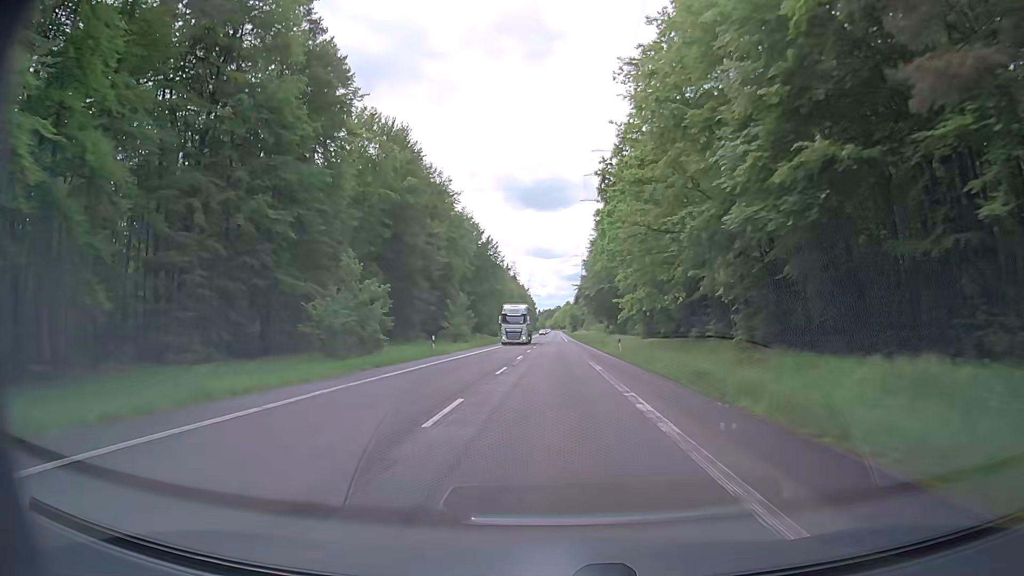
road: secondary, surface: asphalt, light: Day
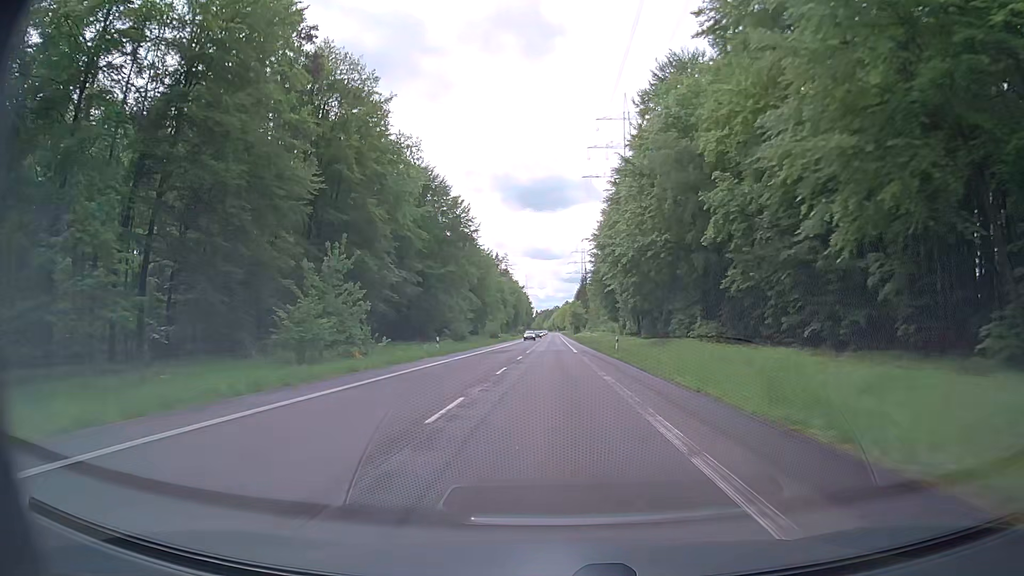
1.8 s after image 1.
(-0.4, +47.5) m; -1°
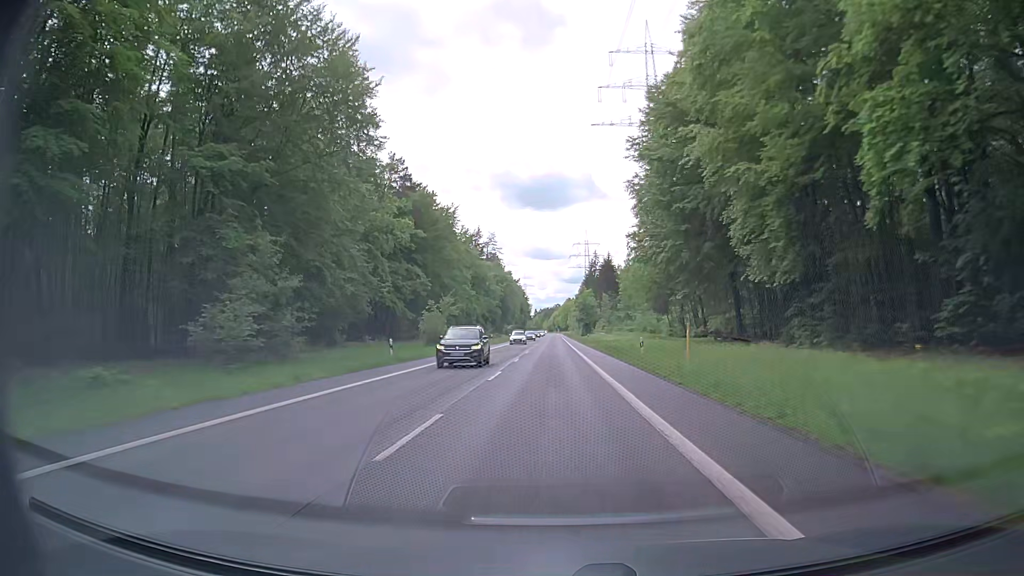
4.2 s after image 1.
(+0.1, +63.2) m; 0°
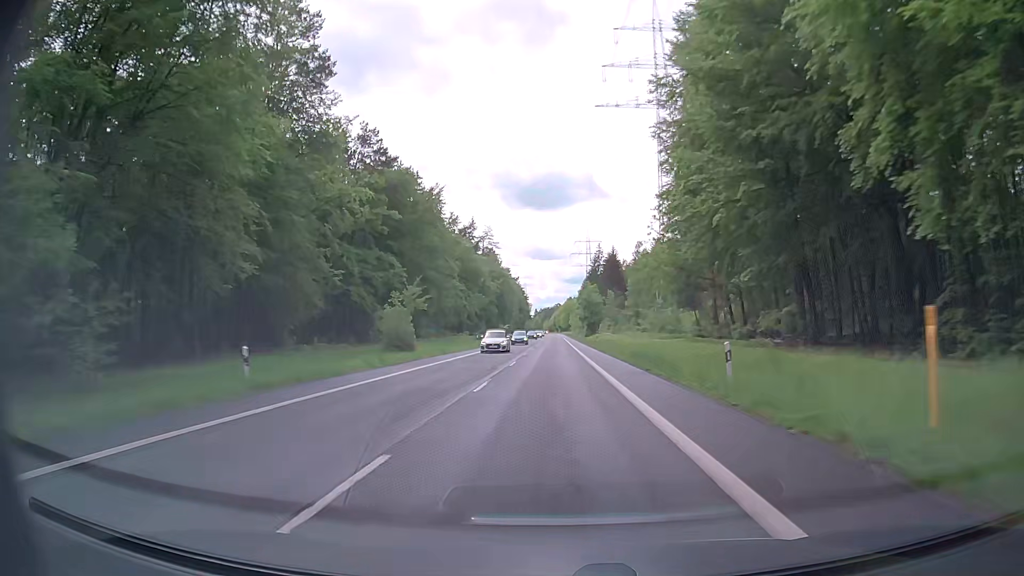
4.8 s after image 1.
(-0.1, +15.8) m; -1°
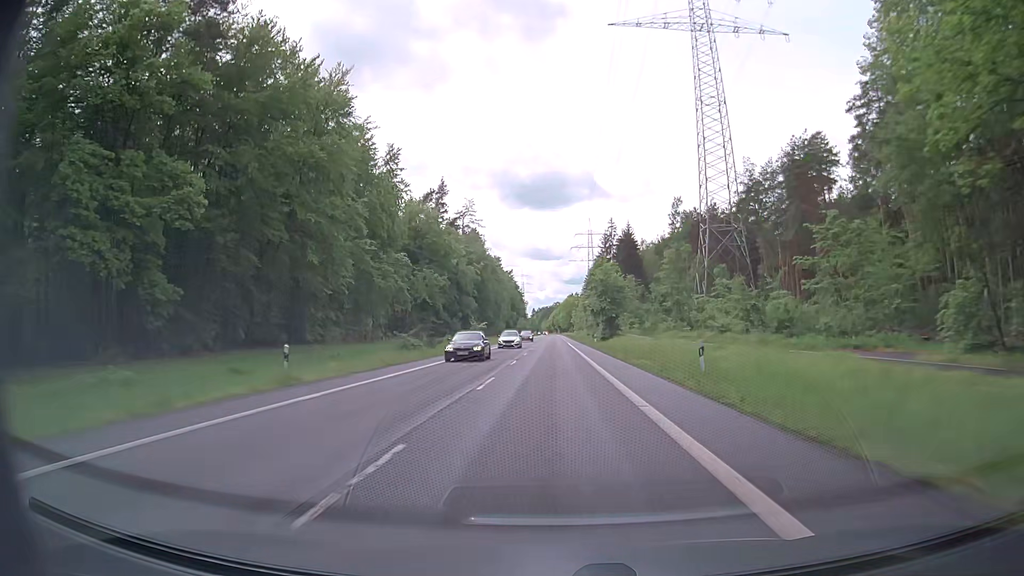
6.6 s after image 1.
(+0.3, +47.4) m; 0°
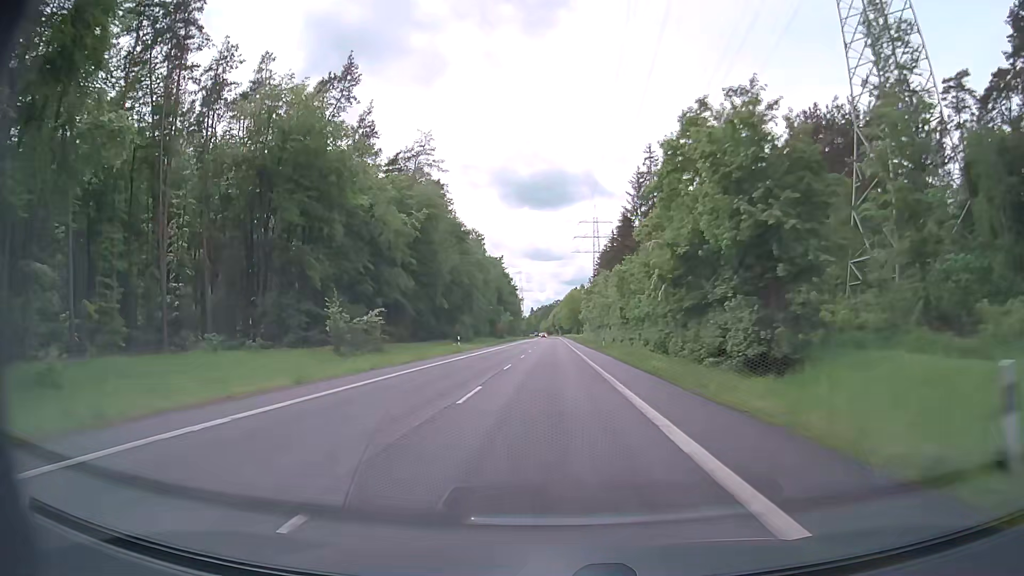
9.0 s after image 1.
(+0.6, +63.2) m; 0°
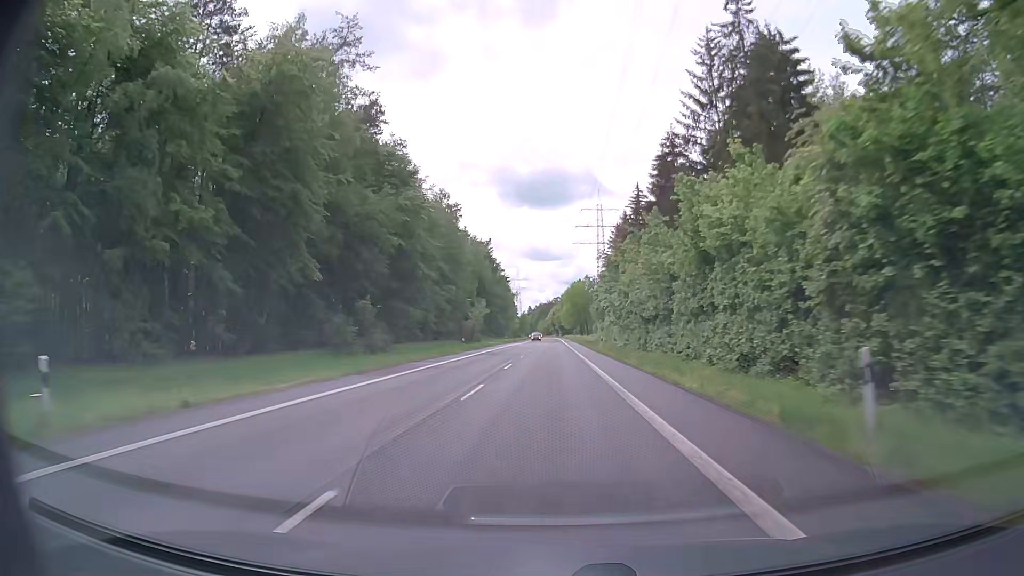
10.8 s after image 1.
(0.0, +47.4) m; 0°
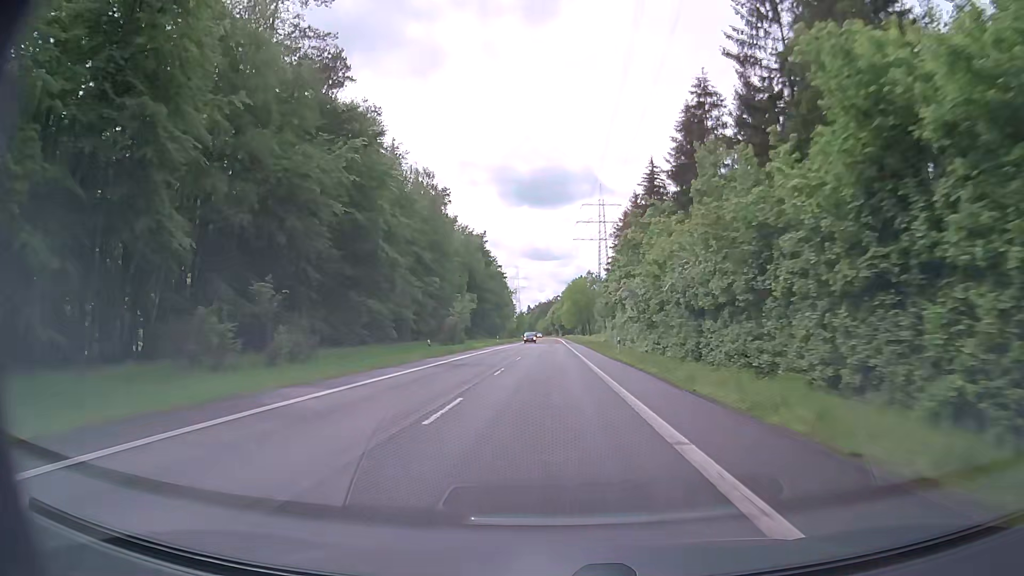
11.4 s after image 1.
(0.0, +15.8) m; 0°
(0, +10) (0, +20) (0, +30) (0, +40) (0, +50) (0, +60) (0, +70) (0, +80) (0, +90) (0, +100) m
